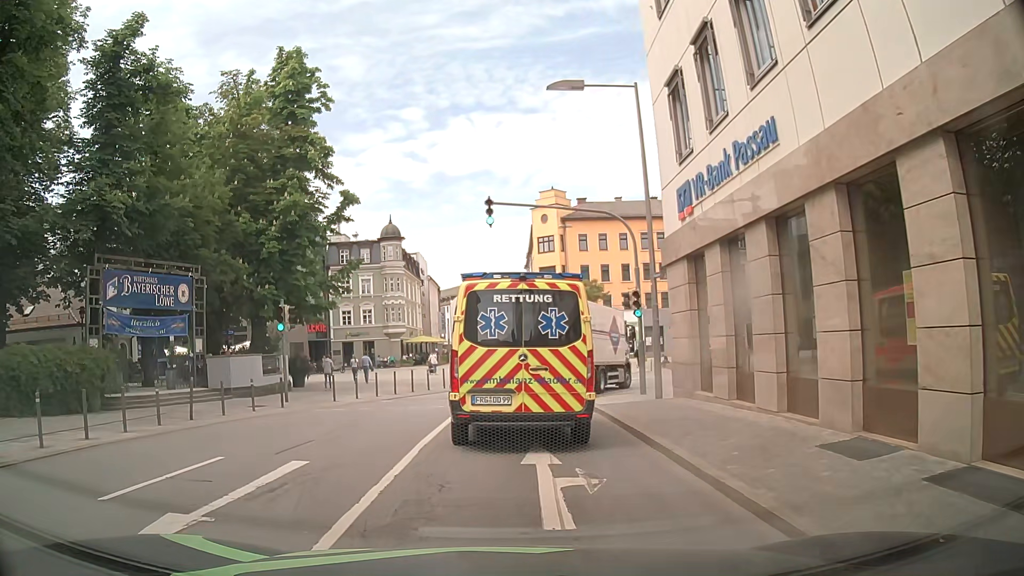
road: primary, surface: asphalt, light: Day
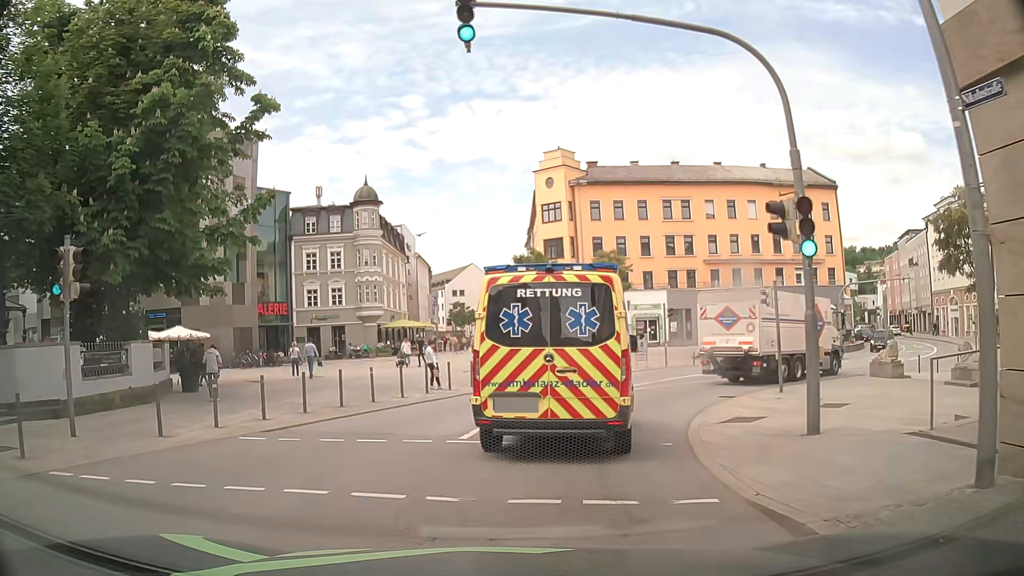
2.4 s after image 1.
(+0.1, +12.1) m; -1°
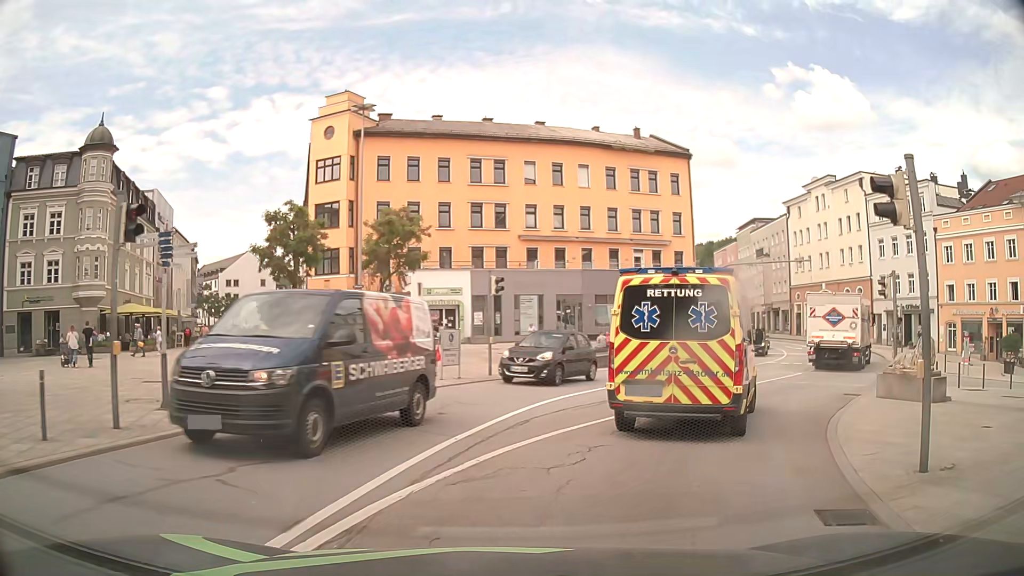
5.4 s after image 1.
(+1.8, +14.9) m; +19°
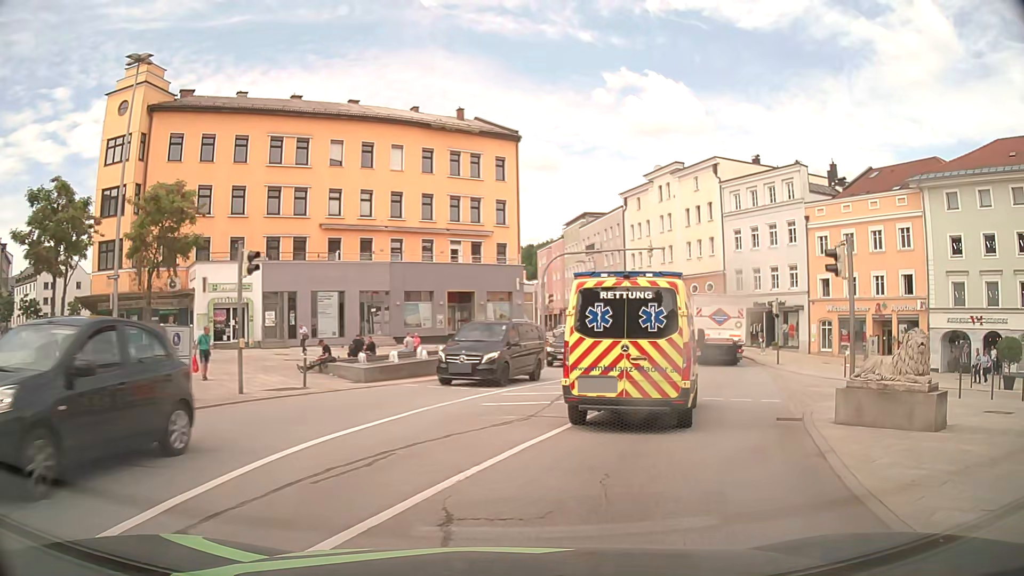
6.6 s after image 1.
(+1.0, +6.8) m; +16°
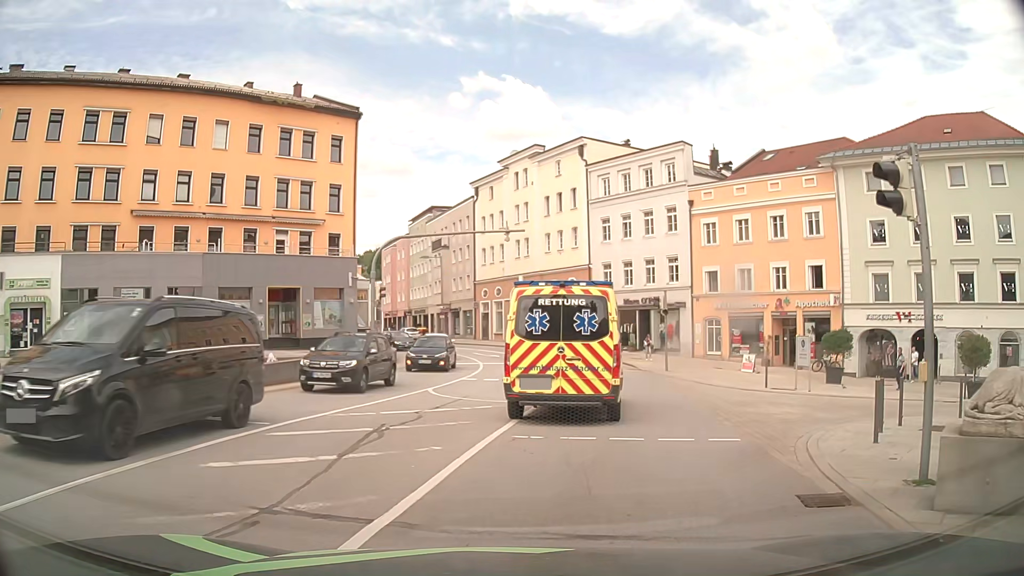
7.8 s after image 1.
(+0.8, +6.8) m; +12°
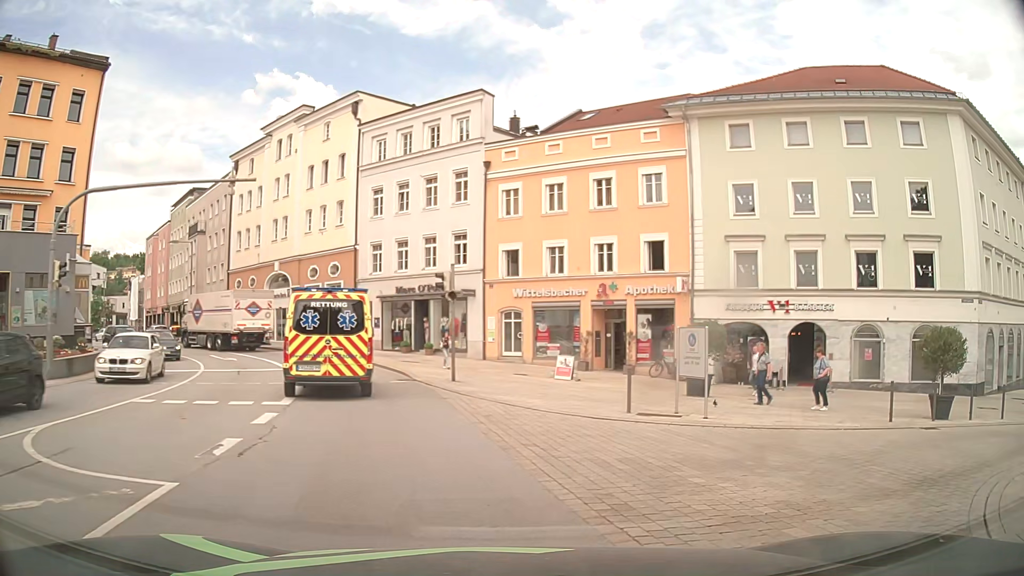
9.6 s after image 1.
(+1.4, +9.1) m; +19°
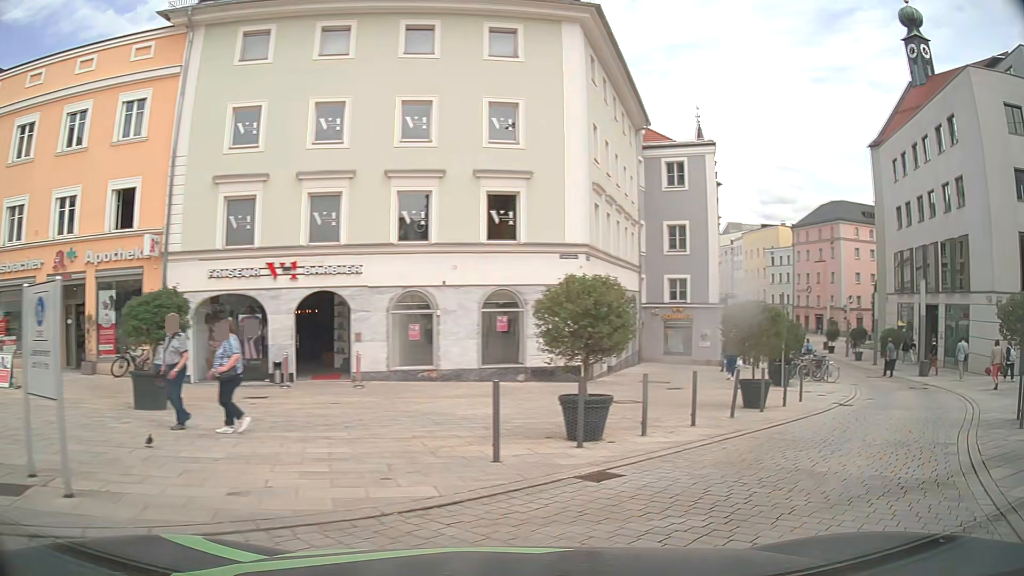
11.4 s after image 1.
(+2.6, +7.5) m; +40°
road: residential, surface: paving_stones
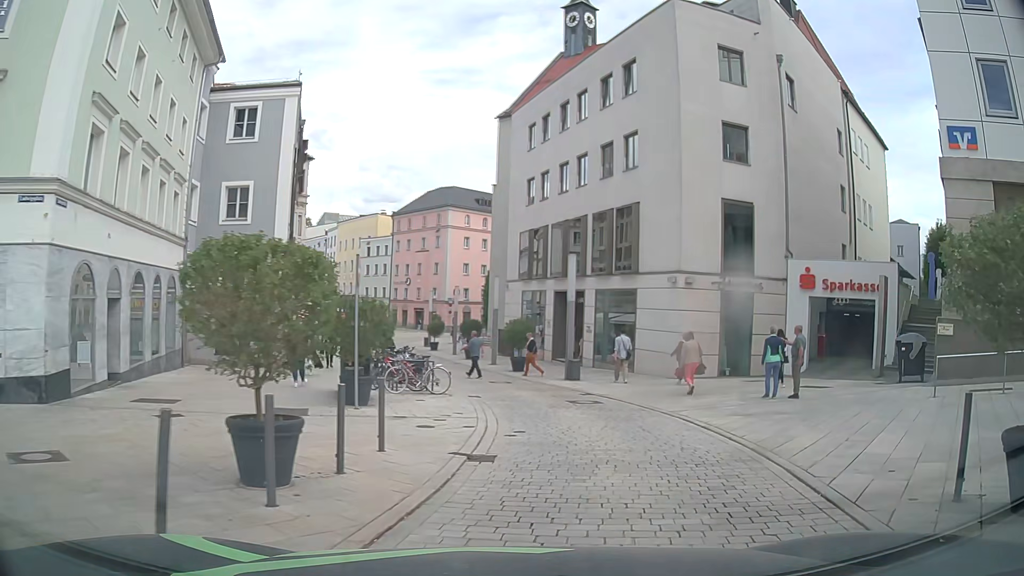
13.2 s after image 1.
(+2.8, +7.9) m; +34°
